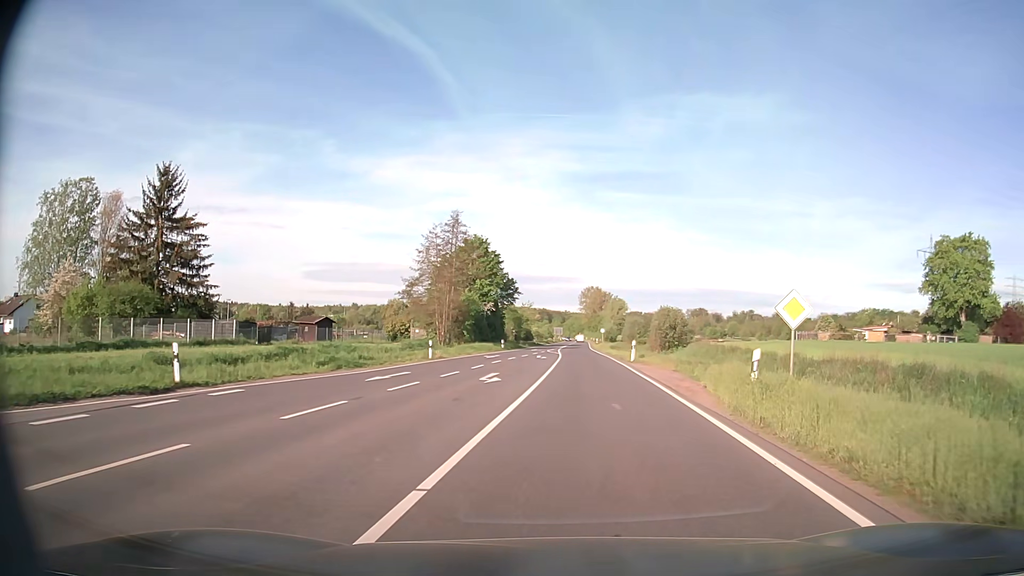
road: secondary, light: Day
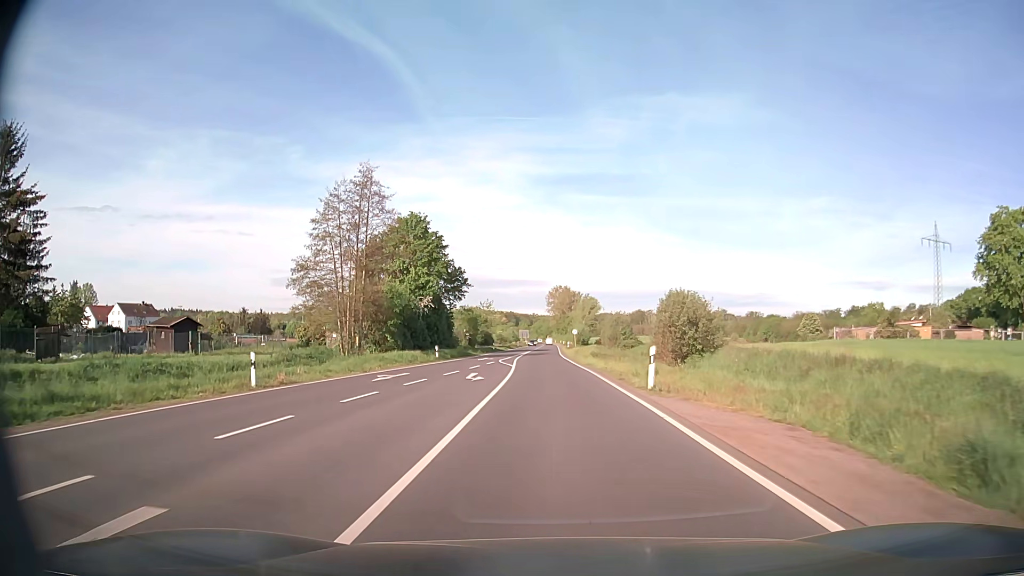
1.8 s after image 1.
(+0.9, +20.0) m; +3°
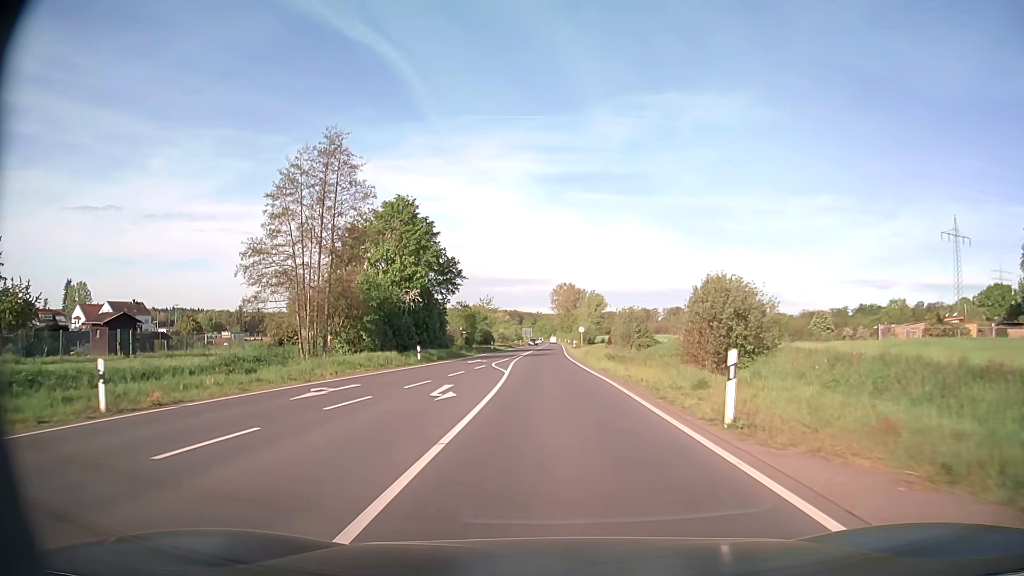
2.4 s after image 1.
(0.0, +8.0) m; 0°
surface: asphalt
(0, +10) (0, +20) (0, +30) (0, +40) (-1, +50) (-1, +60) (-1, +70) (-1, +80) (0, +90) (0, +100) m
